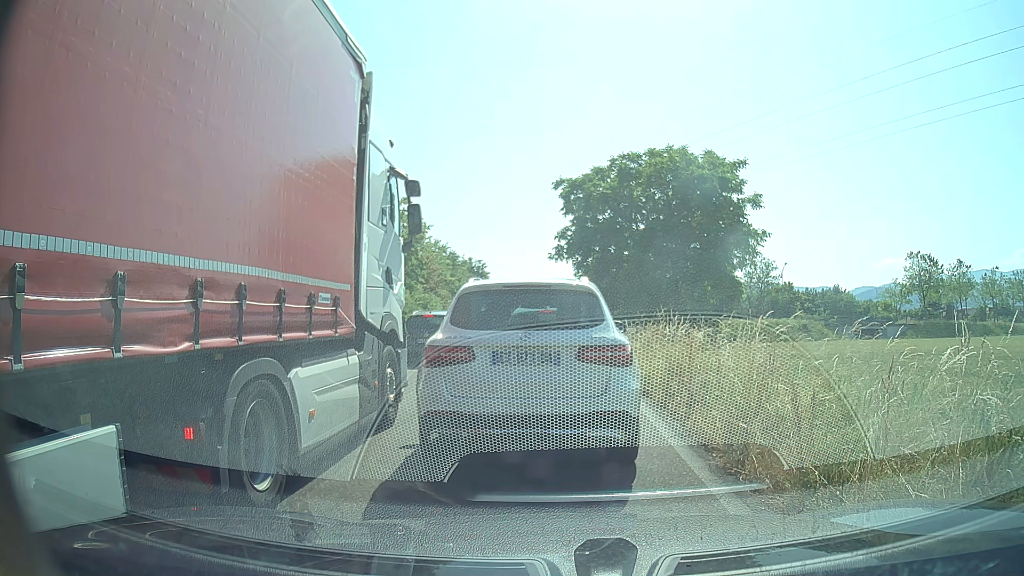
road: trunk_link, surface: asphalt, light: Day
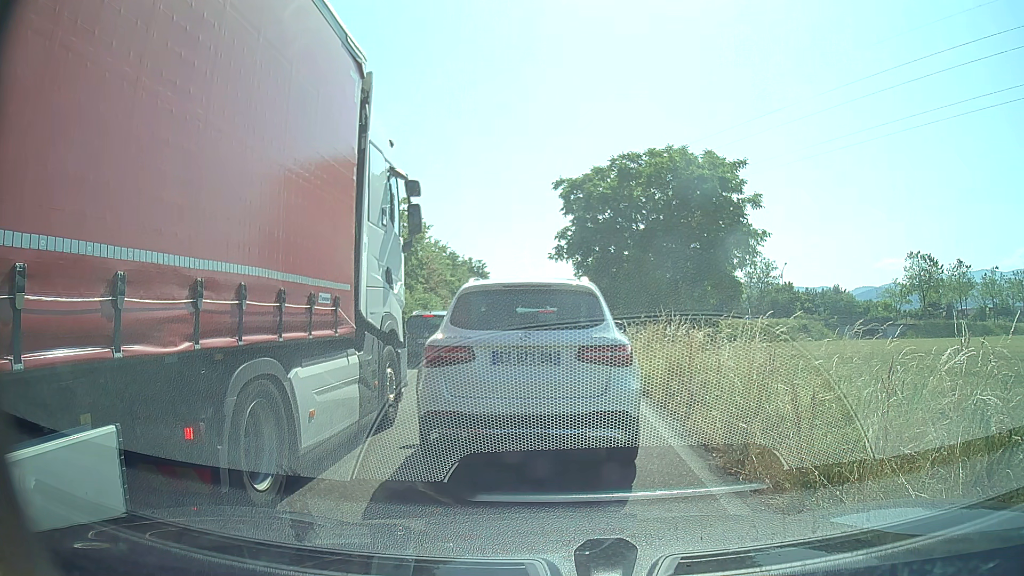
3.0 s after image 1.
(0.0, 0.0) m; 0°
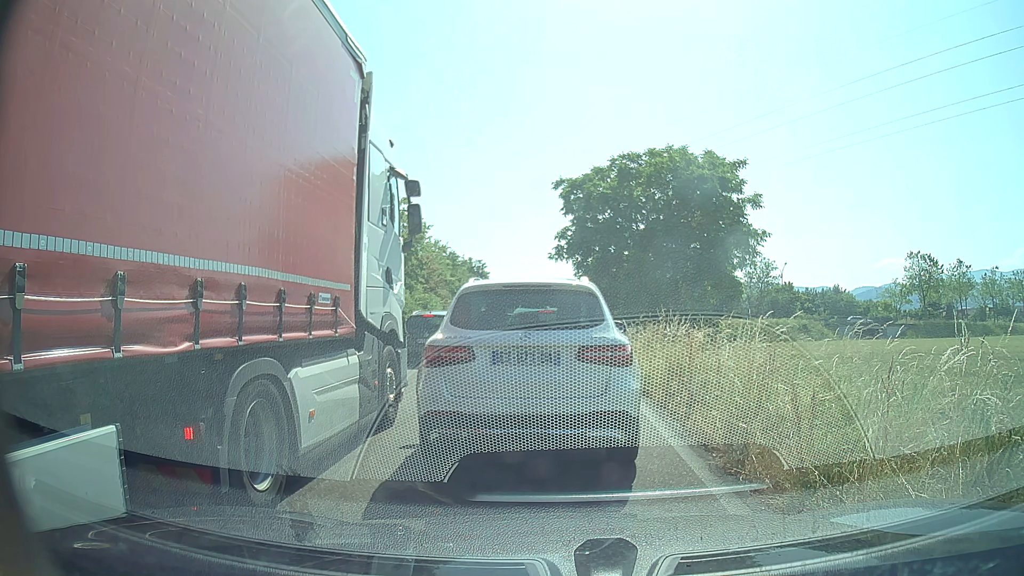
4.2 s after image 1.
(0.0, 0.0) m; 0°
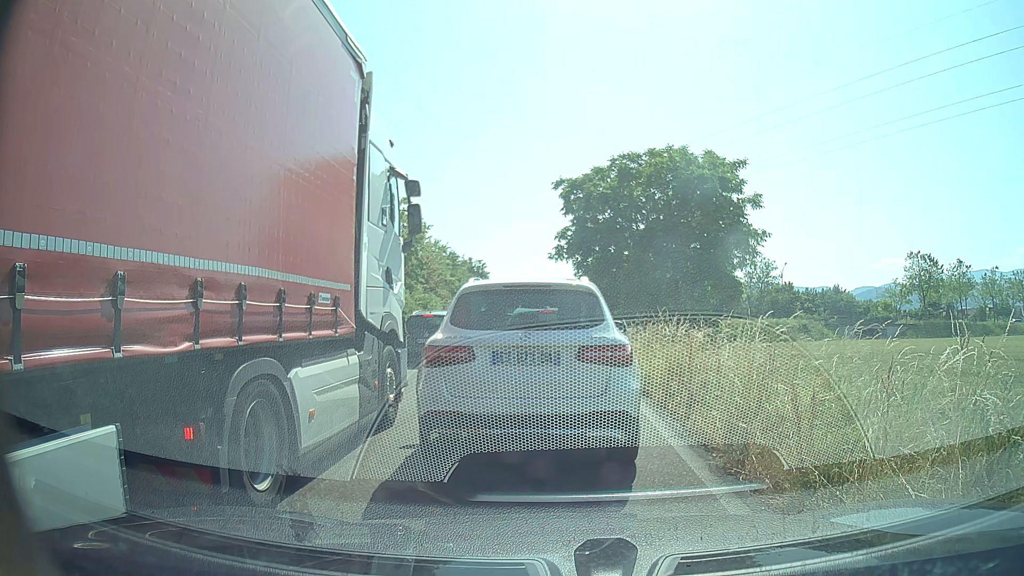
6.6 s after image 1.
(0.0, 0.0) m; 0°
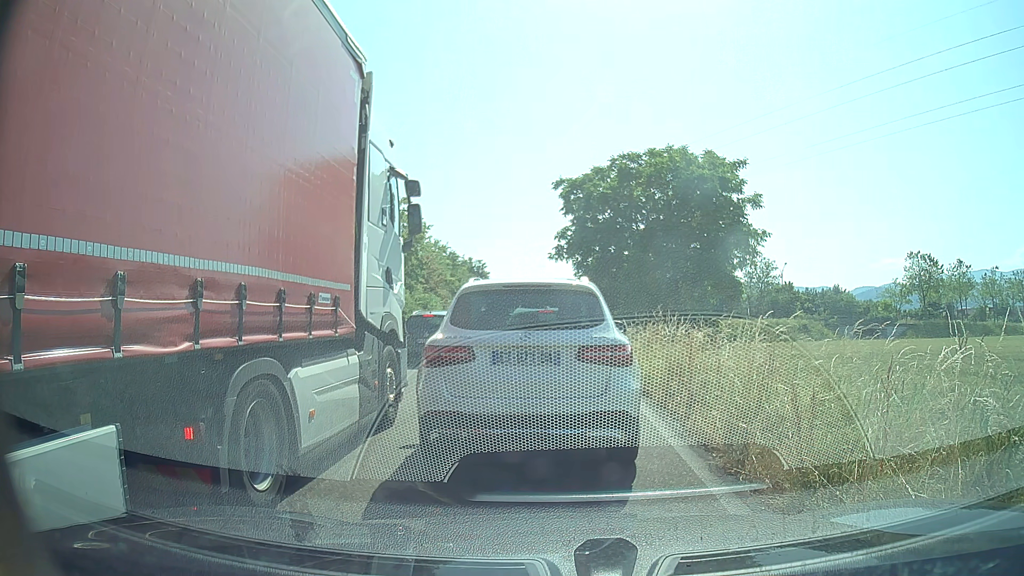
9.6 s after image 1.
(0.0, 0.0) m; 0°
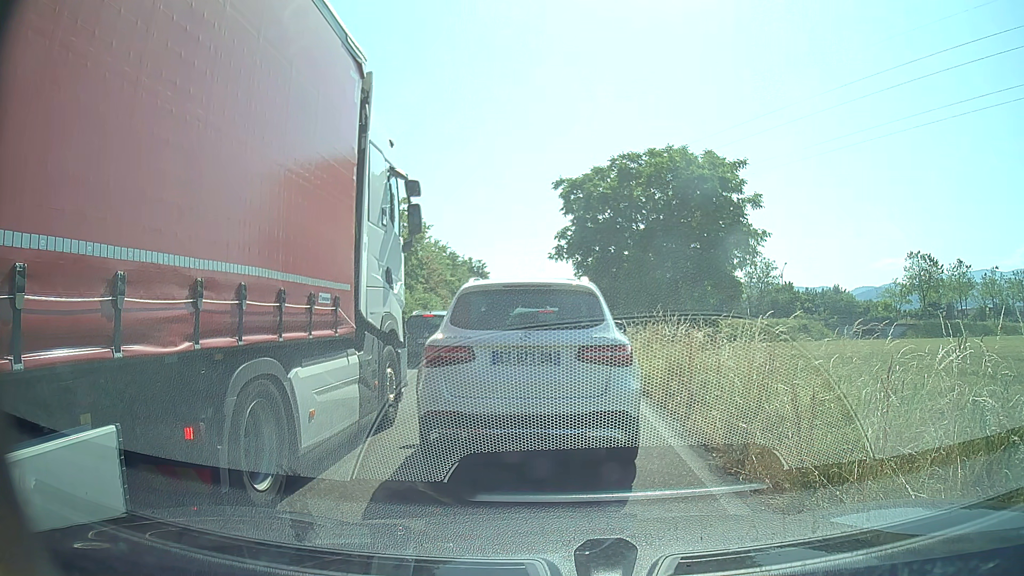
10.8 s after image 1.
(0.0, 0.0) m; 0°
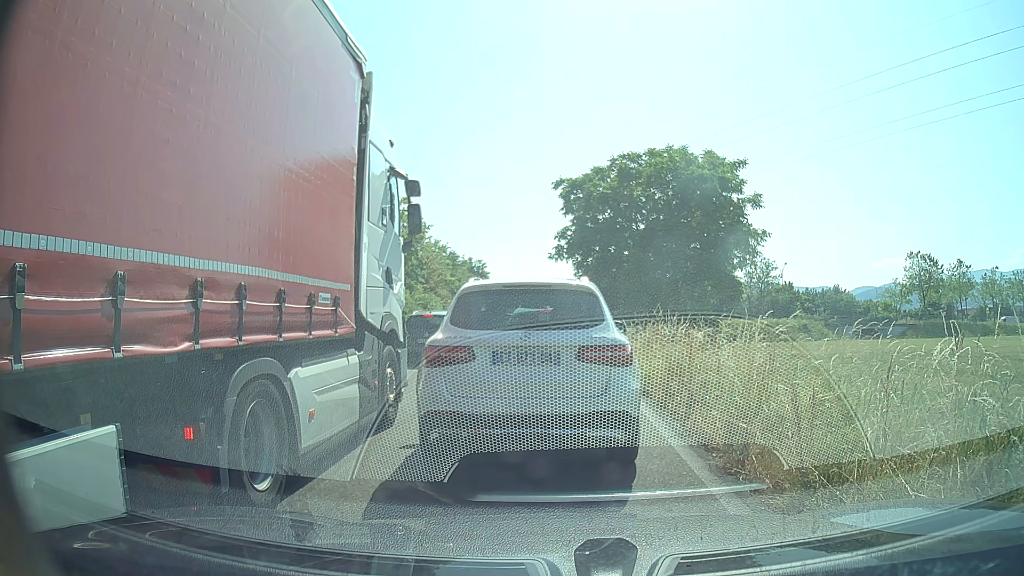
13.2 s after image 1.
(0.0, 0.0) m; 0°
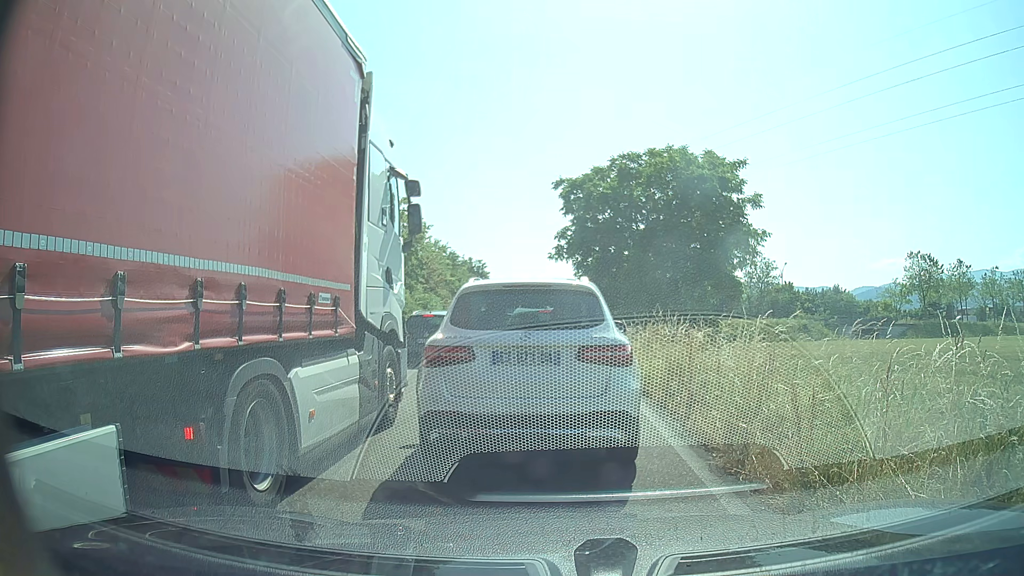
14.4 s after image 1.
(0.0, 0.0) m; 0°
